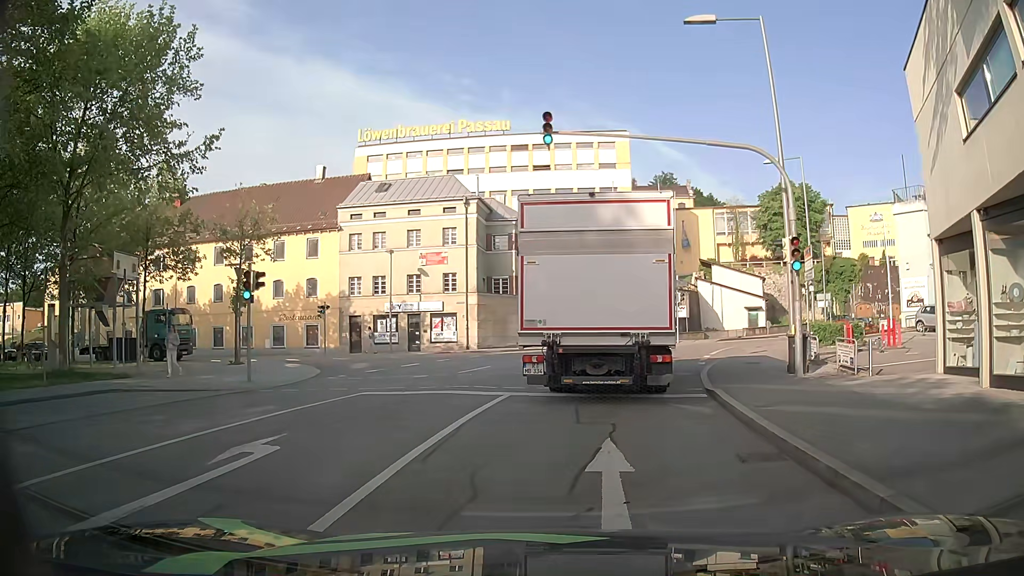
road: residential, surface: asphalt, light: Day
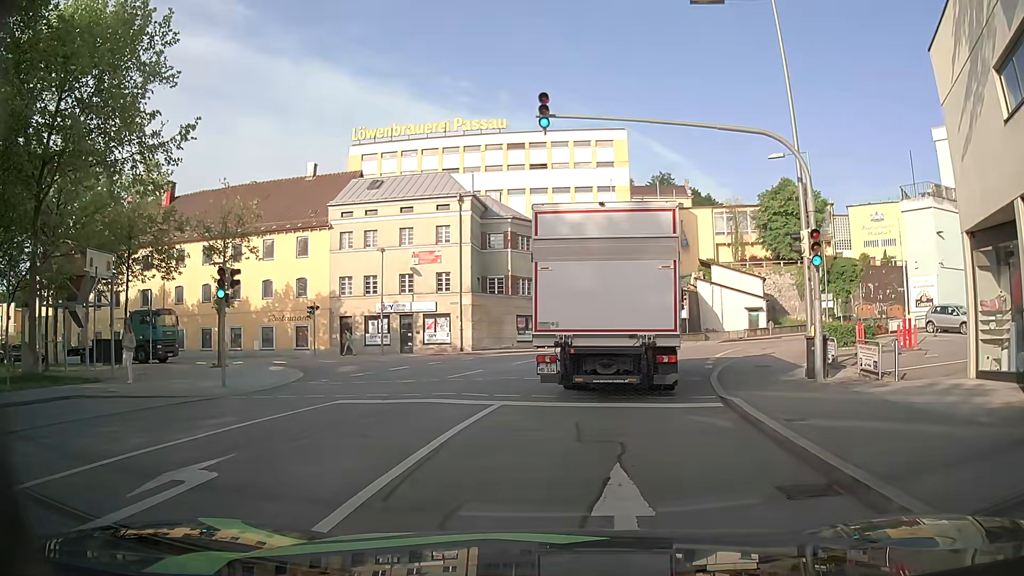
(0.0, +1.5) m; +1°
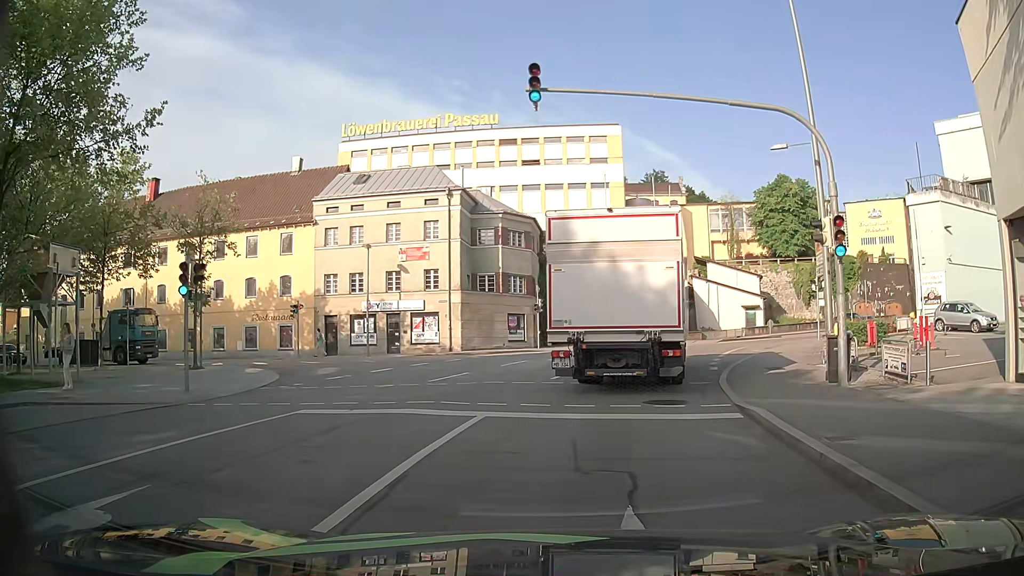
(-0.1, +1.7) m; -1°
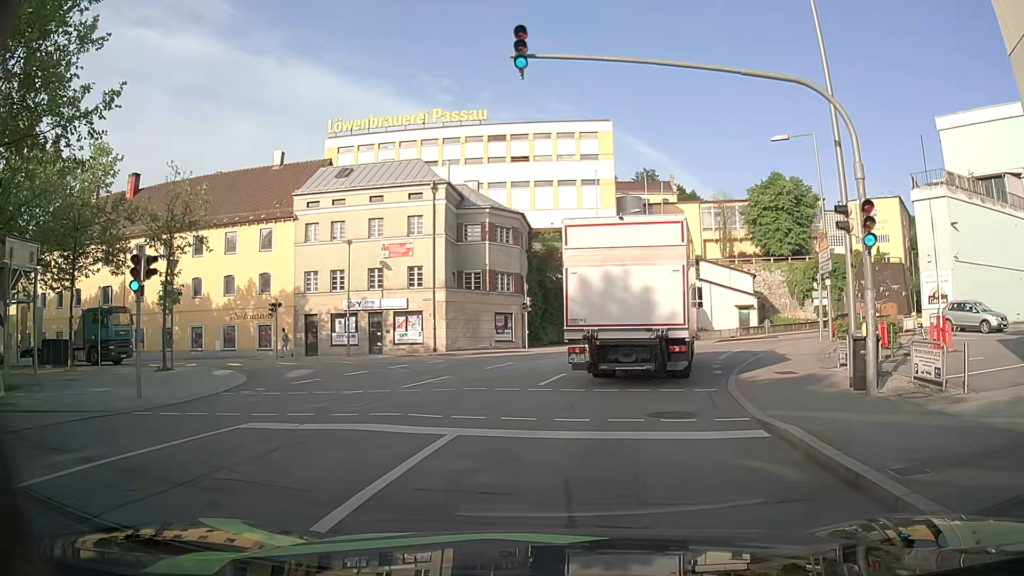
(0.0, +1.8) m; 0°
